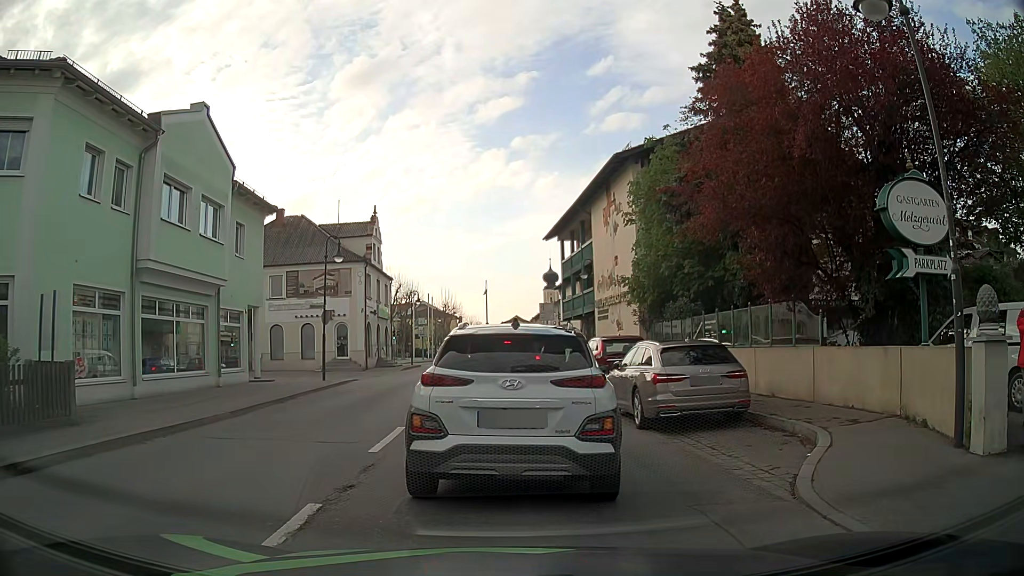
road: secondary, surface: asphalt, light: Day
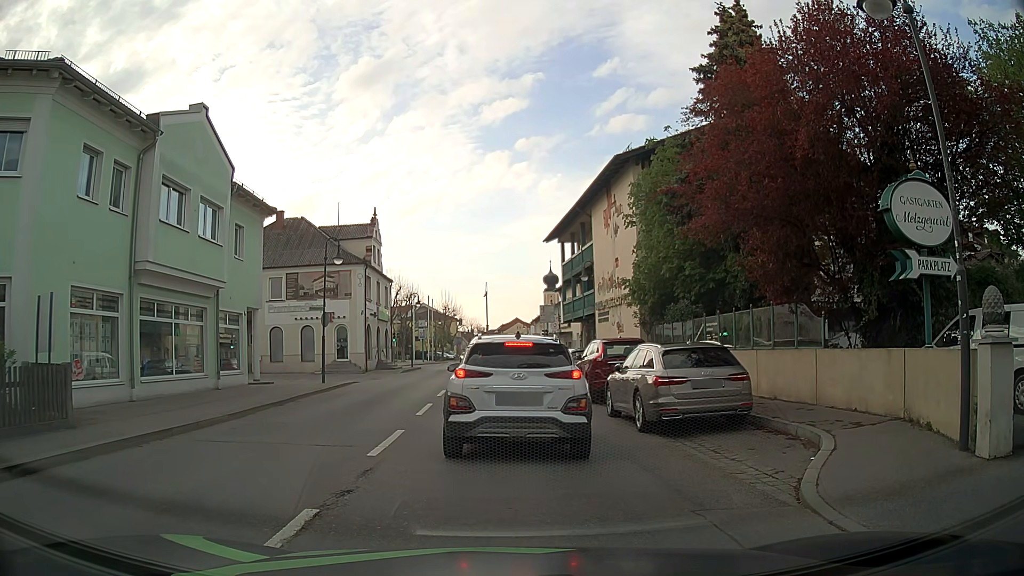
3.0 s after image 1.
(0.0, +0.2) m; 0°
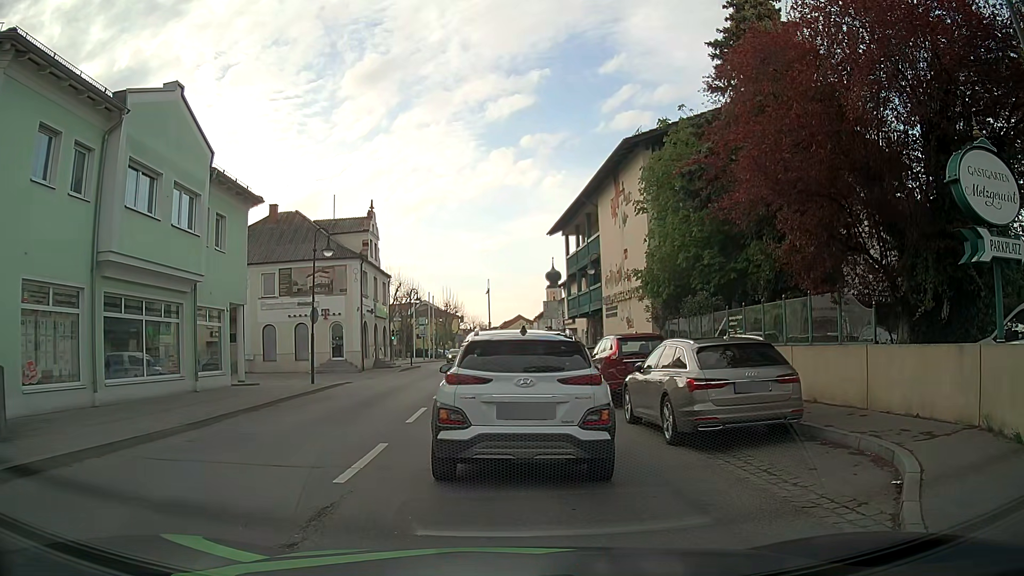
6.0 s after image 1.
(0.0, +1.9) m; 0°
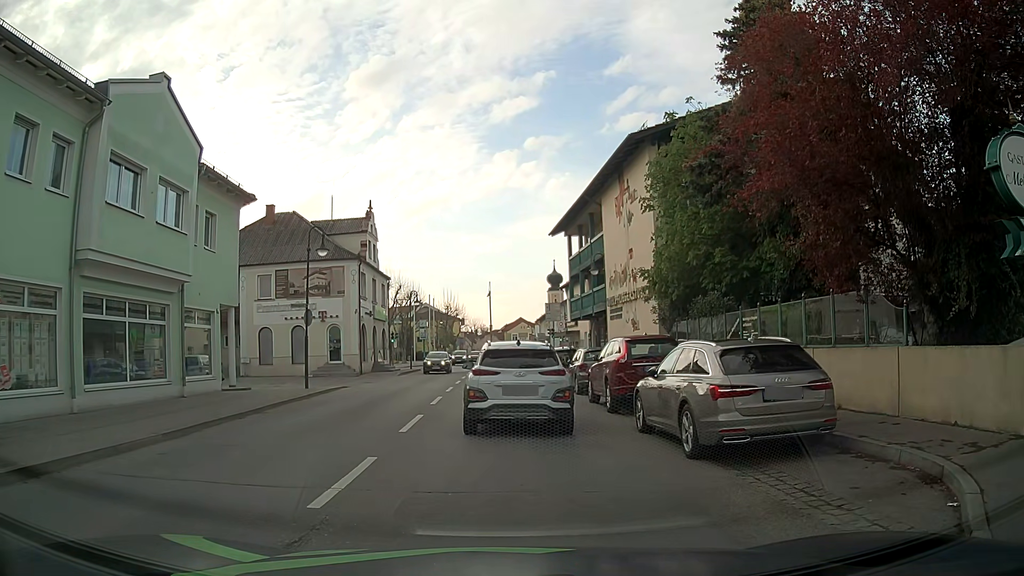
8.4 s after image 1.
(0.0, +1.1) m; +1°
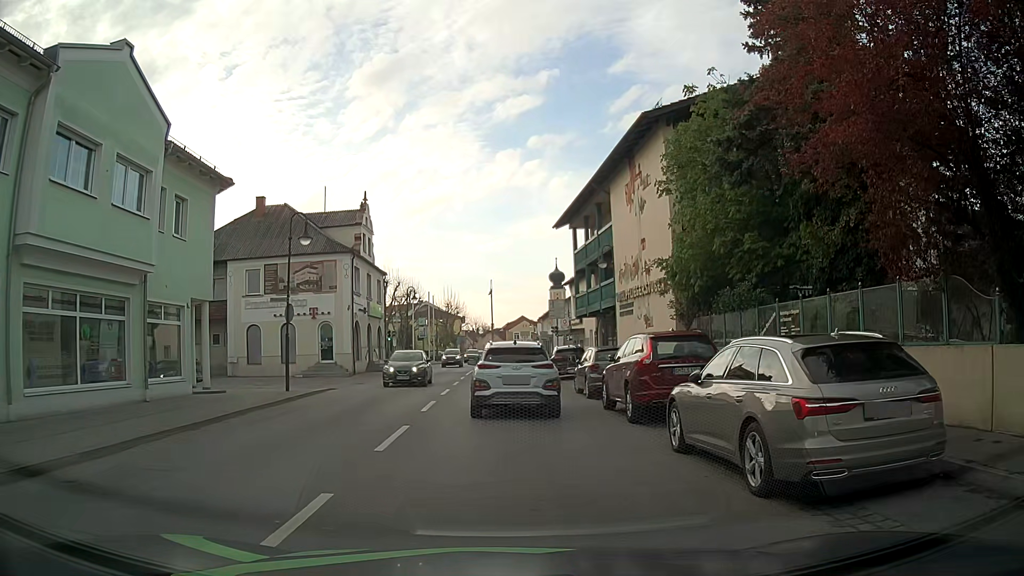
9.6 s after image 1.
(0.0, +2.5) m; +1°
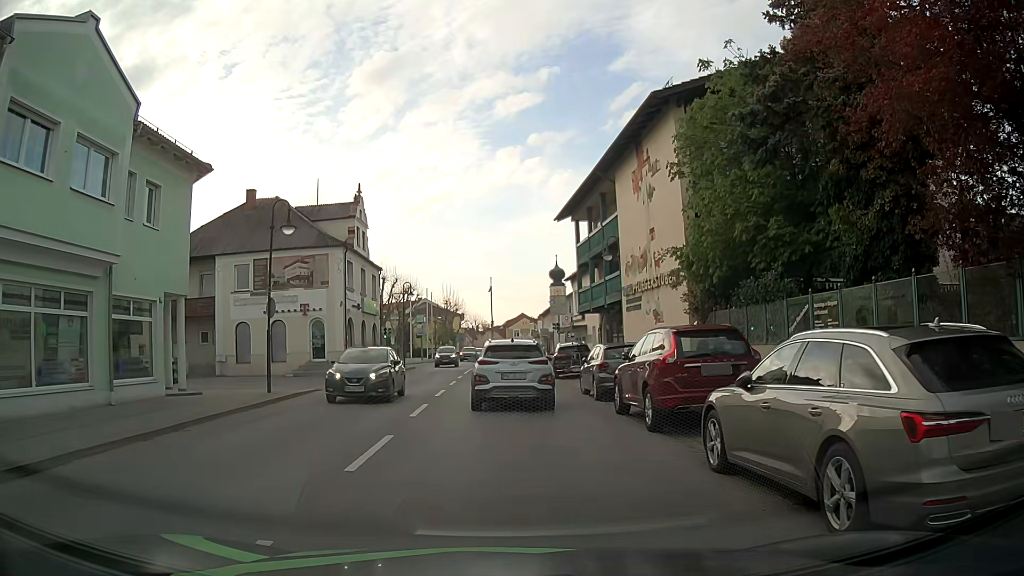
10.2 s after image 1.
(0.0, +1.8) m; -2°
(0, +10) (-1, +20) (-1, +30) (-1, +40) (-1, +50) (-1, +60) (+2, +70) (+9, +76) (+18, +81) (+27, +84) m
